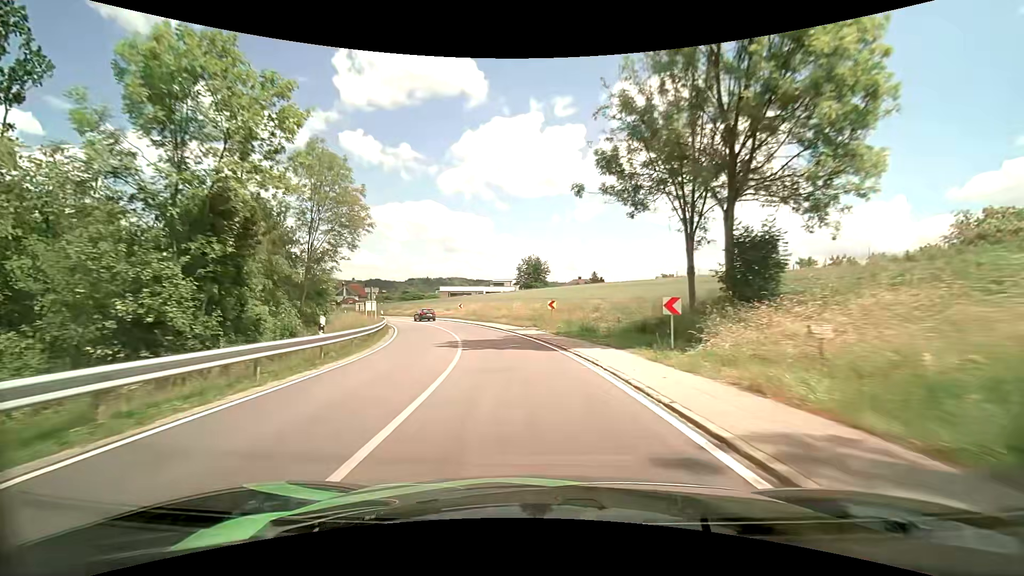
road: tertiary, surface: asphalt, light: Day
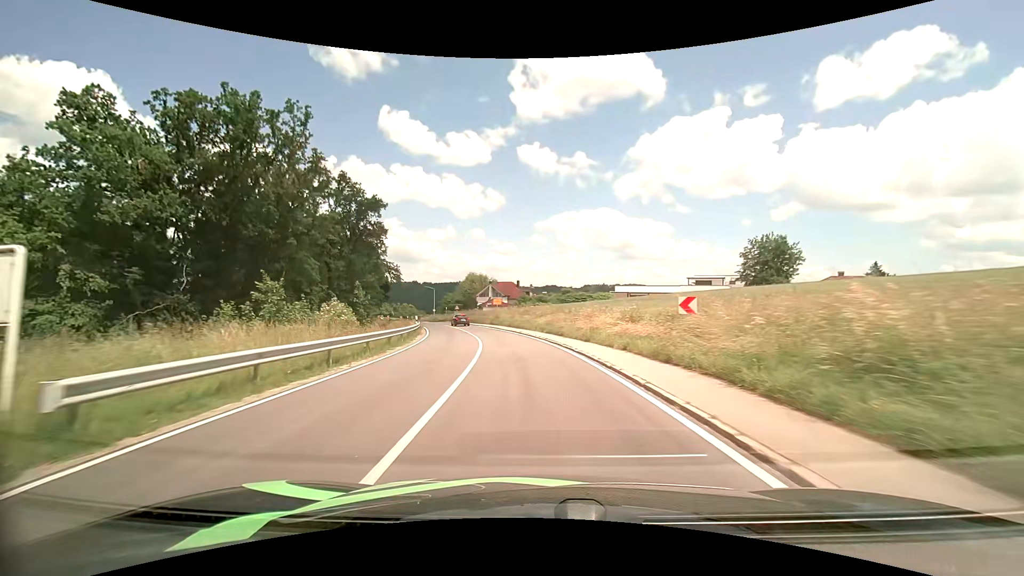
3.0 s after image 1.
(-7.7, +43.9) m; -20°
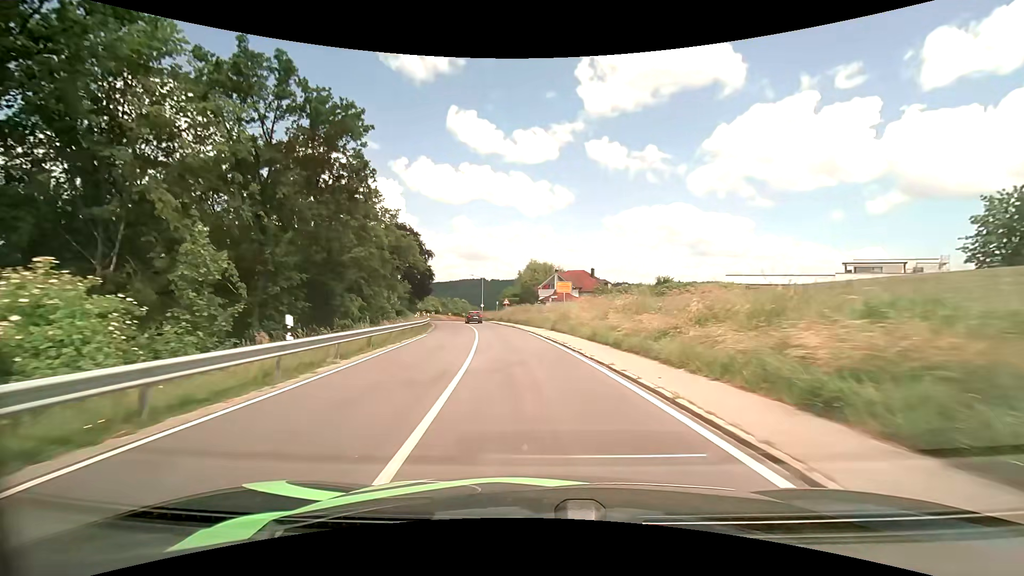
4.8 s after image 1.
(-2.1, +27.6) m; -8°
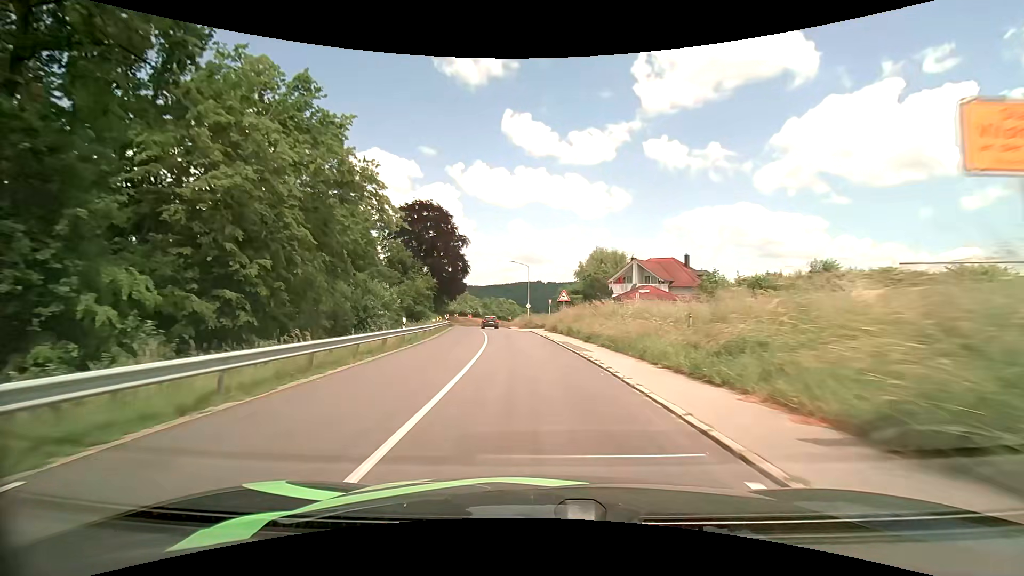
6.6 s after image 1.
(-1.7, +26.6) m; -7°
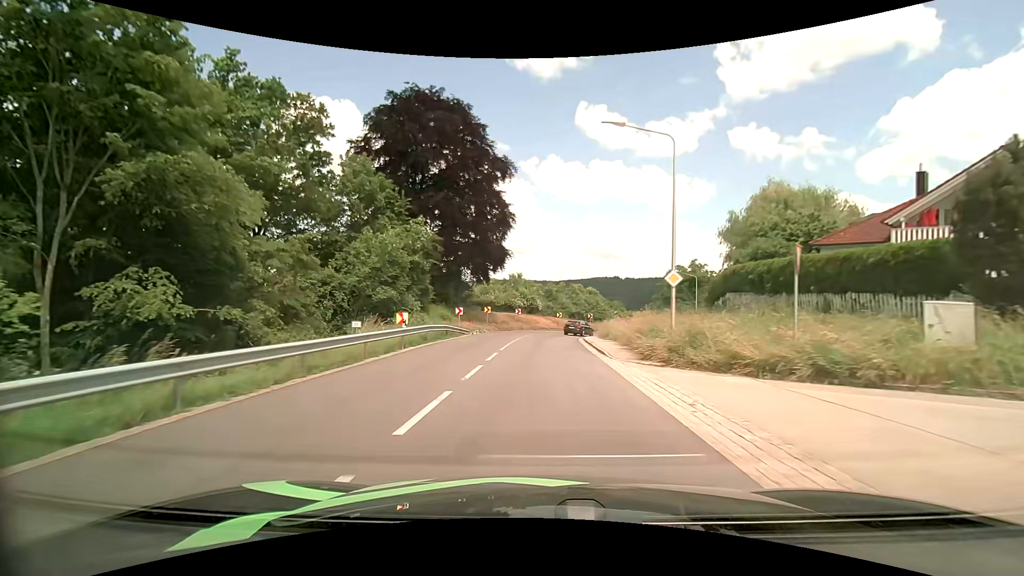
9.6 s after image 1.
(-2.6, +41.9) m; -8°
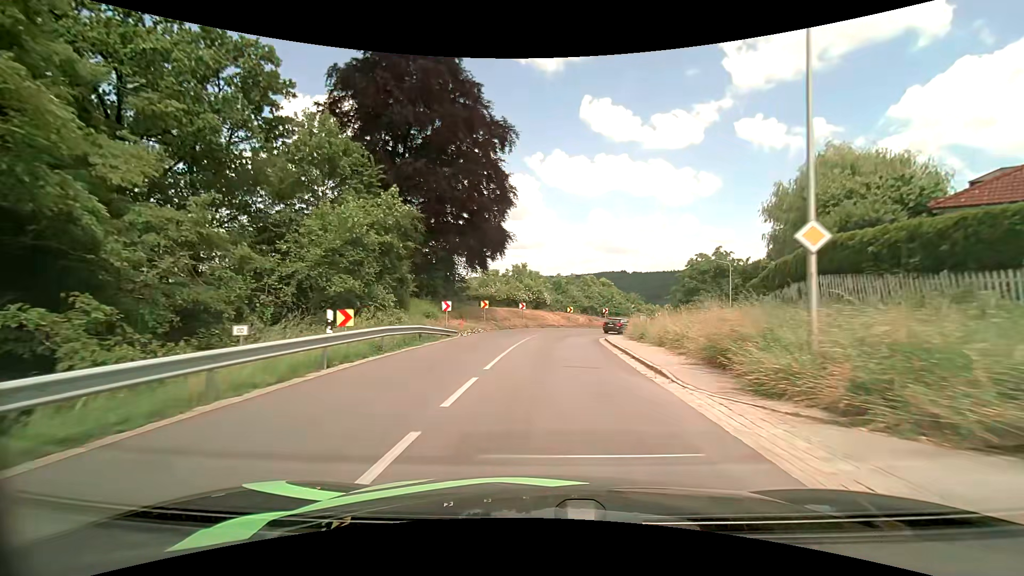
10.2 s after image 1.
(-0.1, +7.8) m; -1°
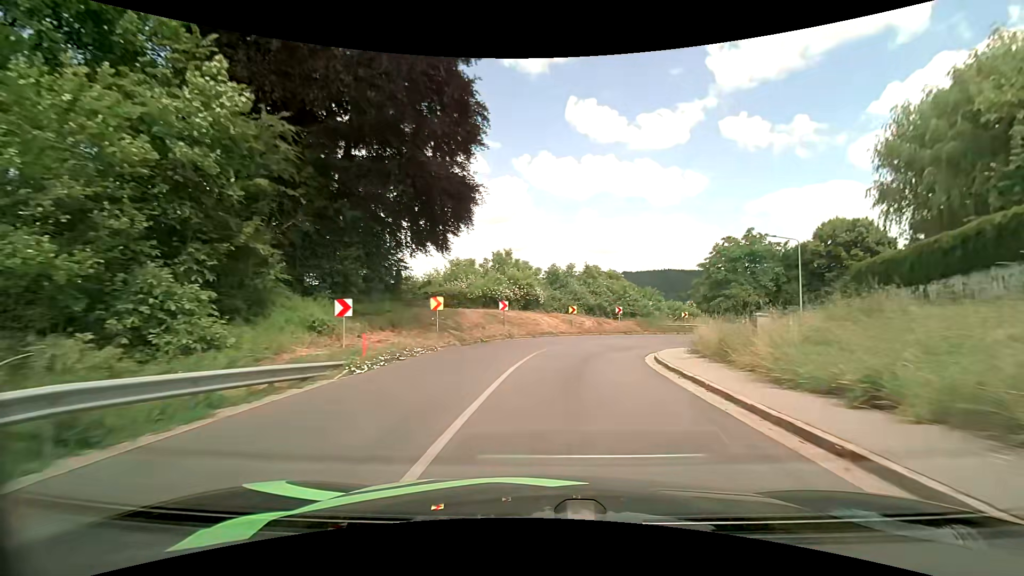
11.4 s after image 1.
(+0.1, +14.7) m; +1°
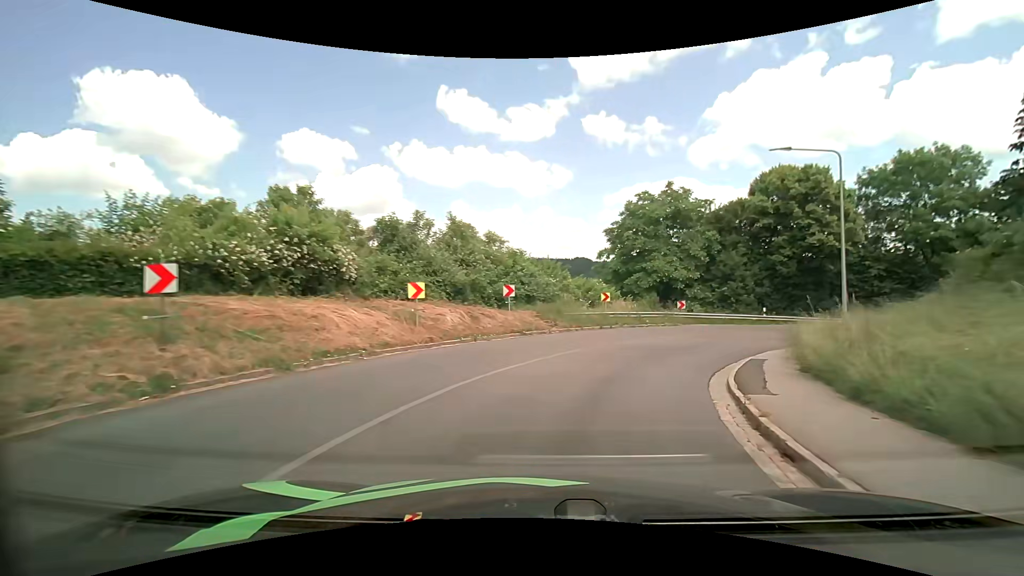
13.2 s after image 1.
(+1.8, +19.4) m; +13°
(+1, +10) (+5, +19) (+12, +27) (+21, +31) (+30, +33) (+40, +33) (+50, +32) (+60, +31) (+70, +30) (+80, +29) m
